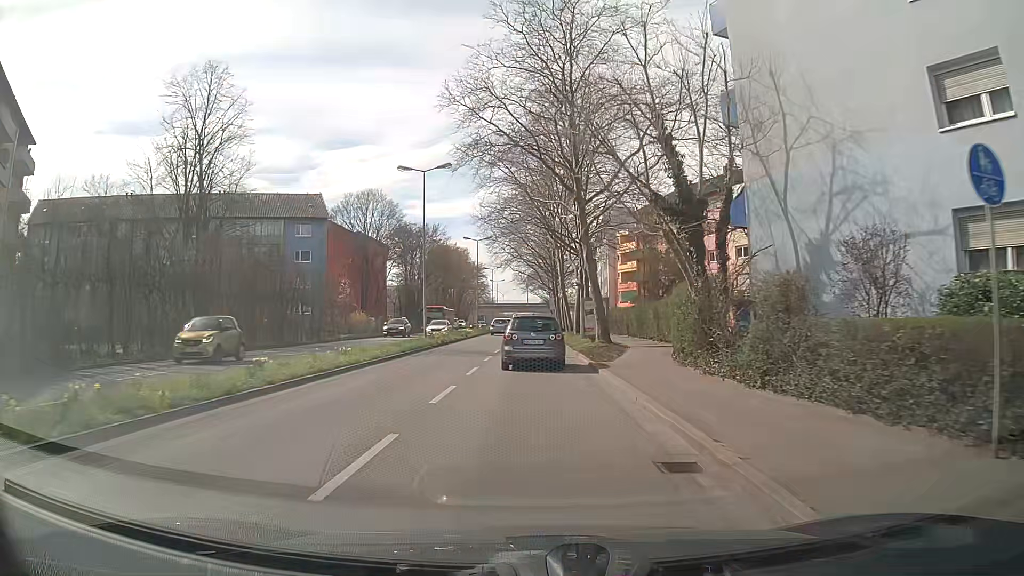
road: secondary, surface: asphalt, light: Day
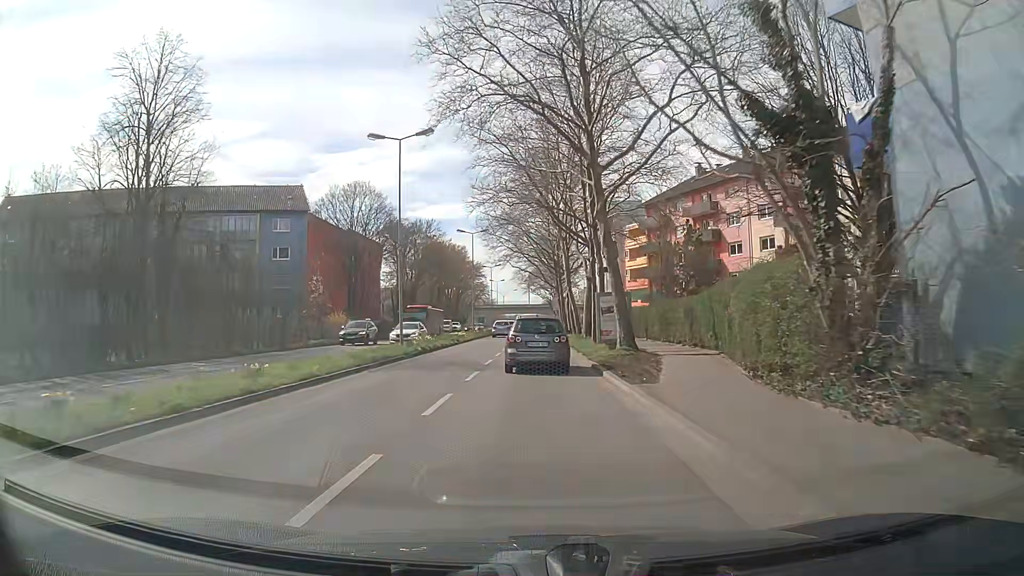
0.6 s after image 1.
(-0.1, +7.1) m; -1°
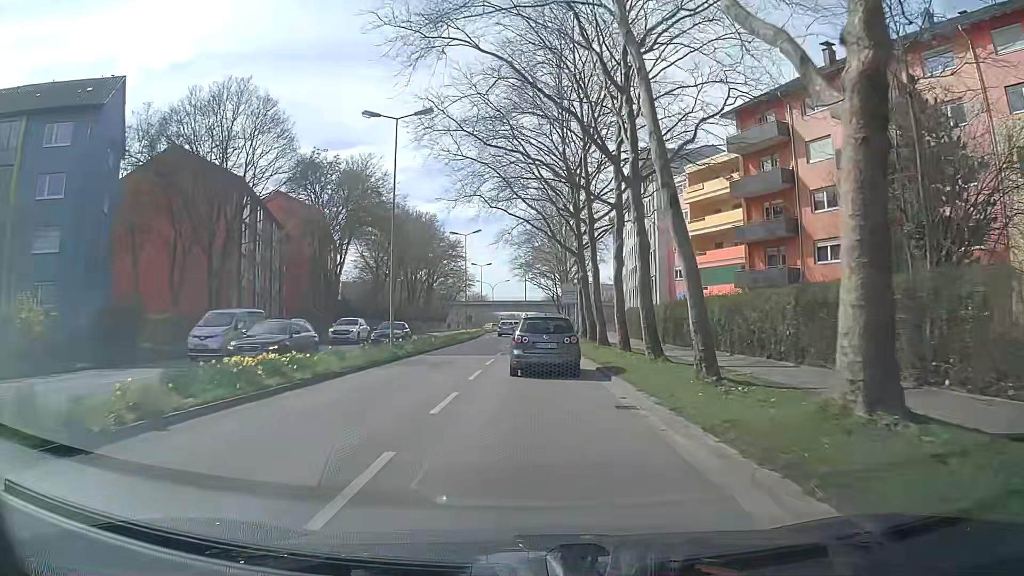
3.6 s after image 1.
(+0.4, +35.9) m; +2°
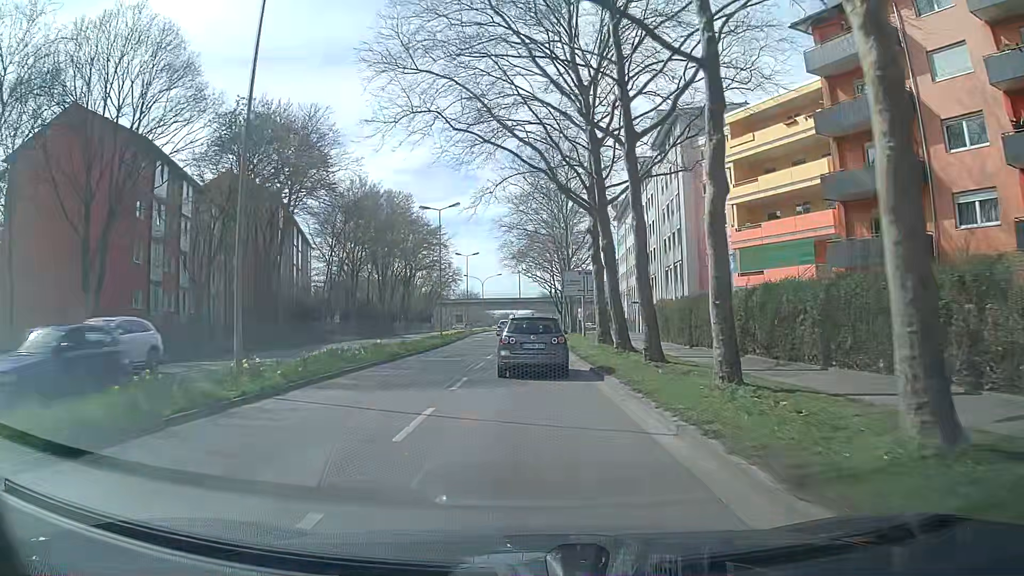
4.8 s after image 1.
(-0.1, +14.1) m; -1°
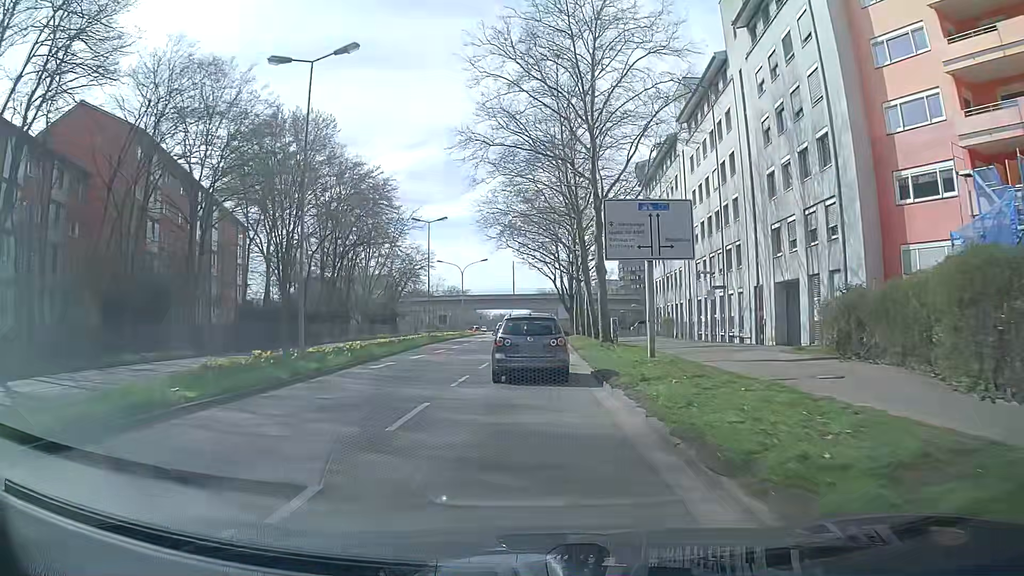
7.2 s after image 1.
(+0.3, +29.2) m; 0°
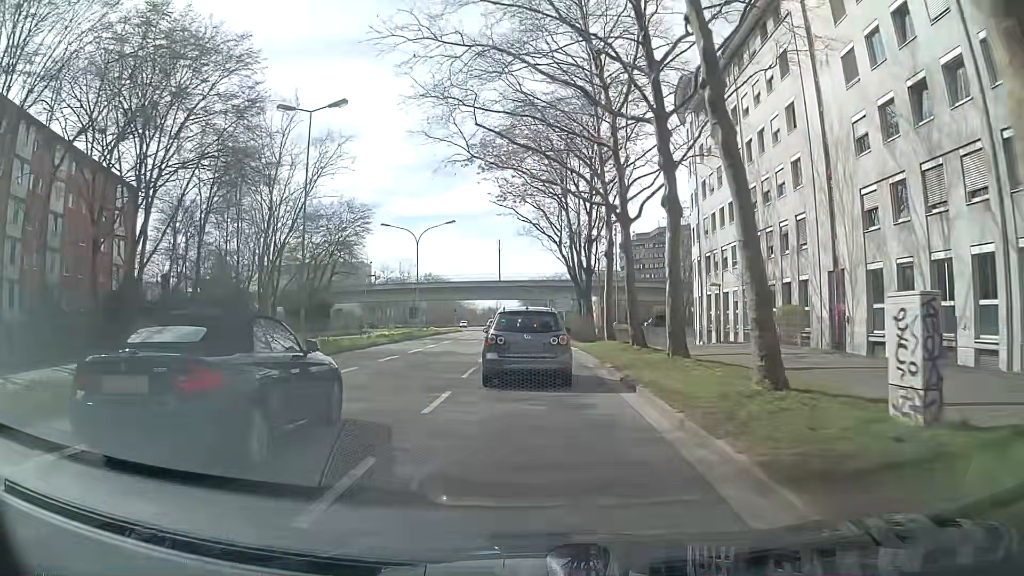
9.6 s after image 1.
(+0.4, +28.7) m; +2°
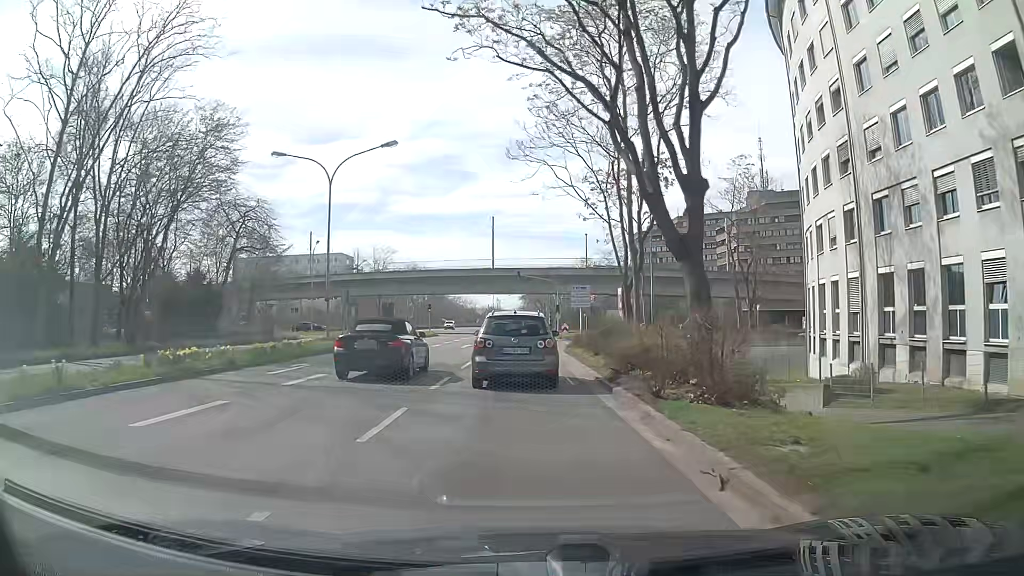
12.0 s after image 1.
(0.0, +25.9) m; -1°
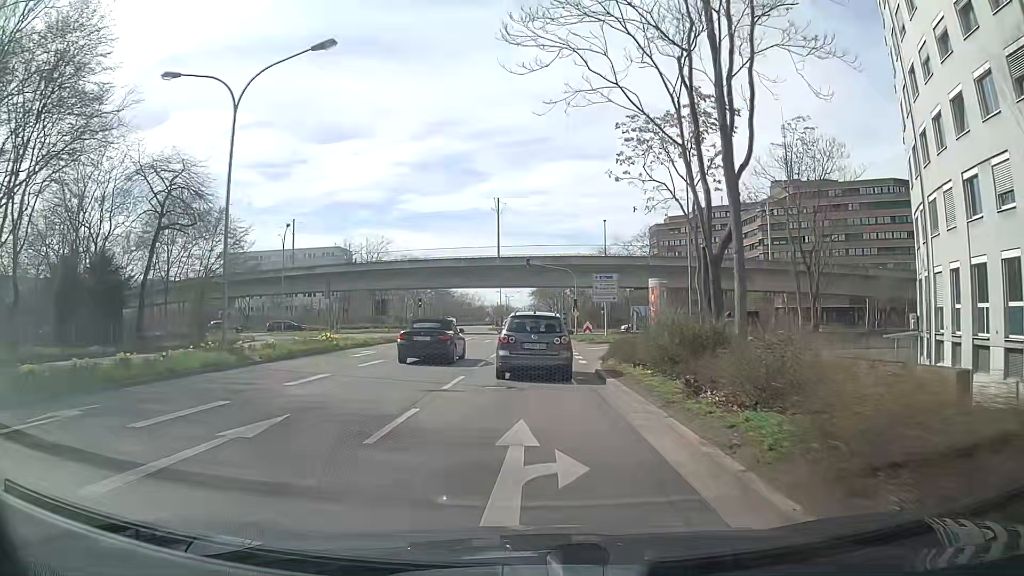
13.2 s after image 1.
(0.0, +12.2) m; 0°
(0, +10) (0, +20) (+2, +30) (+5, +39) (+11, +47) (+19, +54) (+27, +58) (+37, +60) (+47, +59) (+57, +59) m
